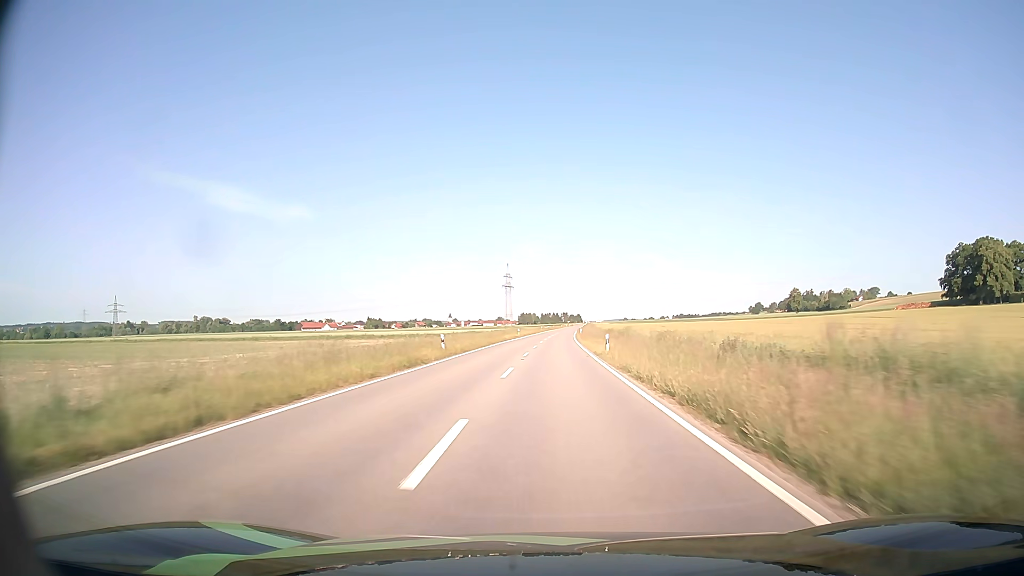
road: tertiary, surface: asphalt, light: Day
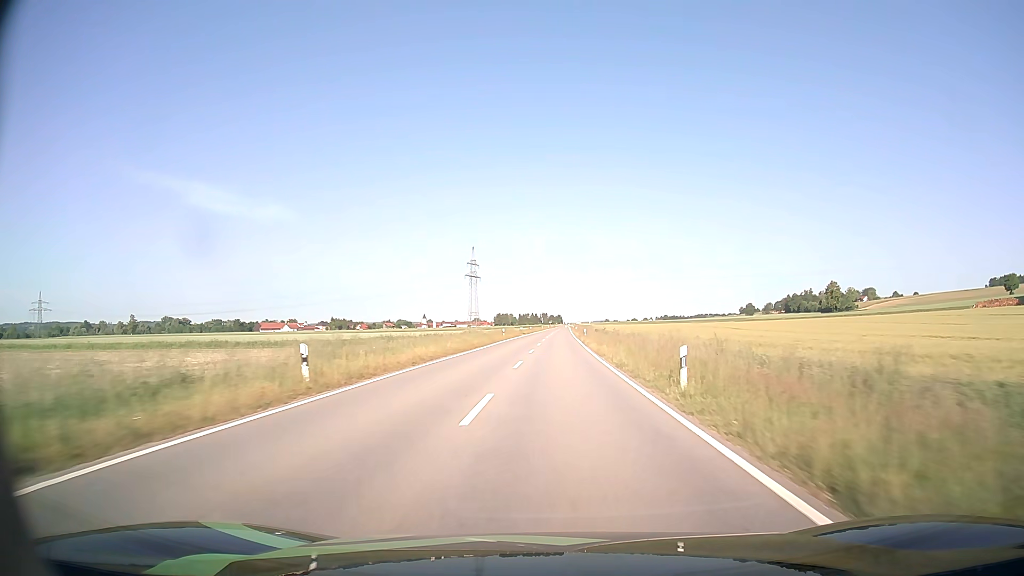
(+0.9, +71.6) m; +2°
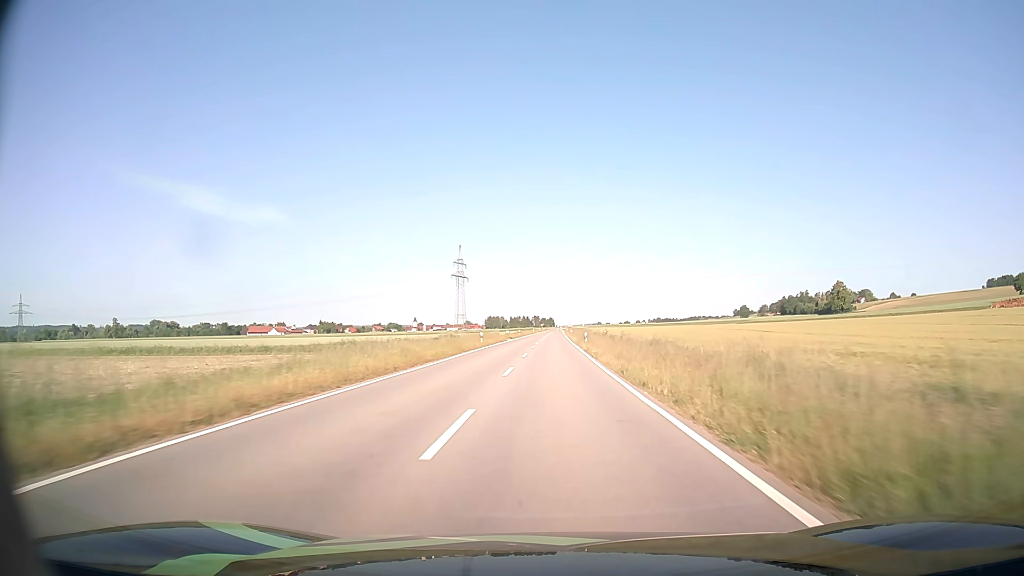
(+0.1, +14.3) m; +1°
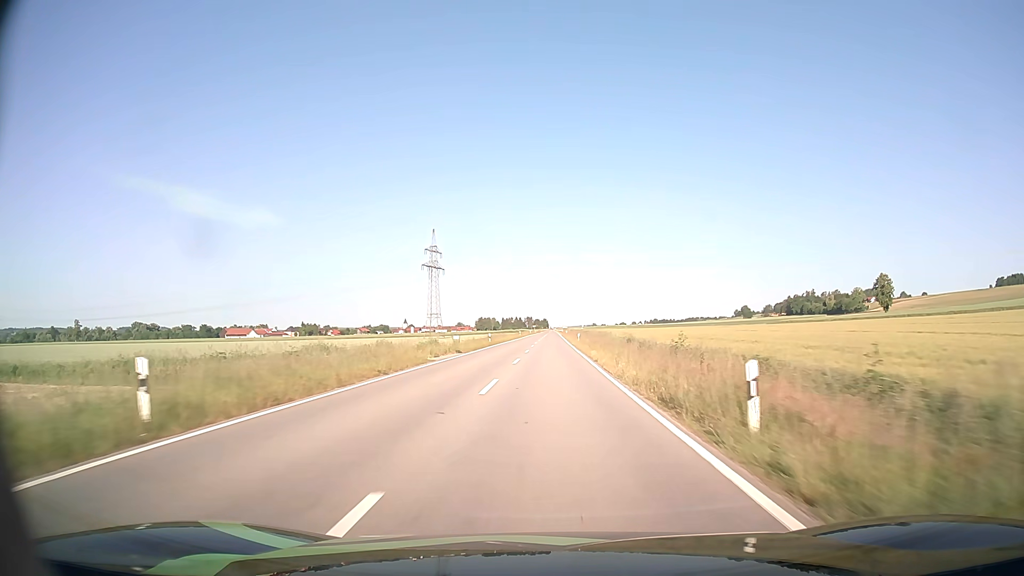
(+0.3, +43.0) m; +1°
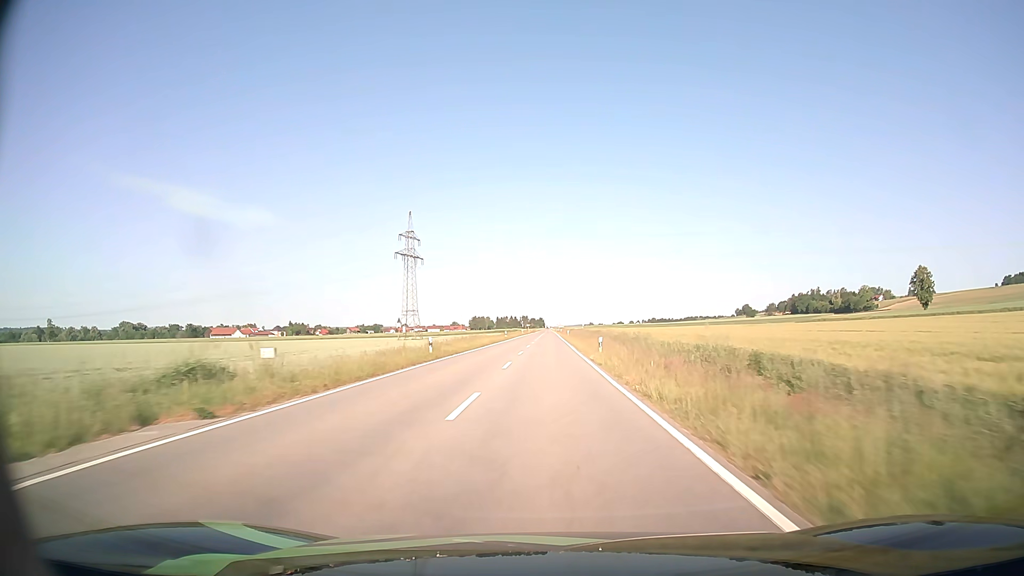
(+0.1, +28.7) m; 0°
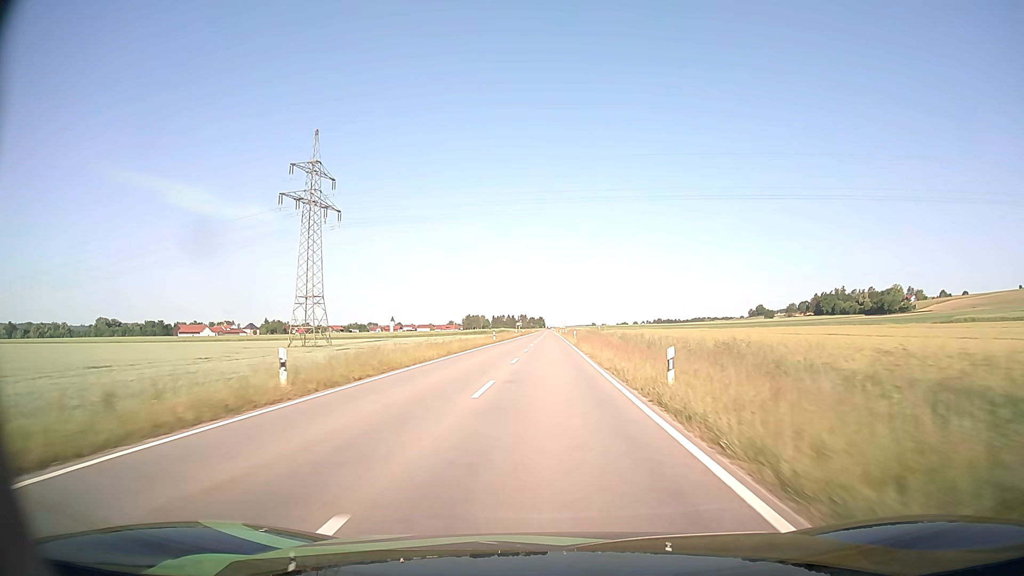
(+0.2, +71.2) m; 0°
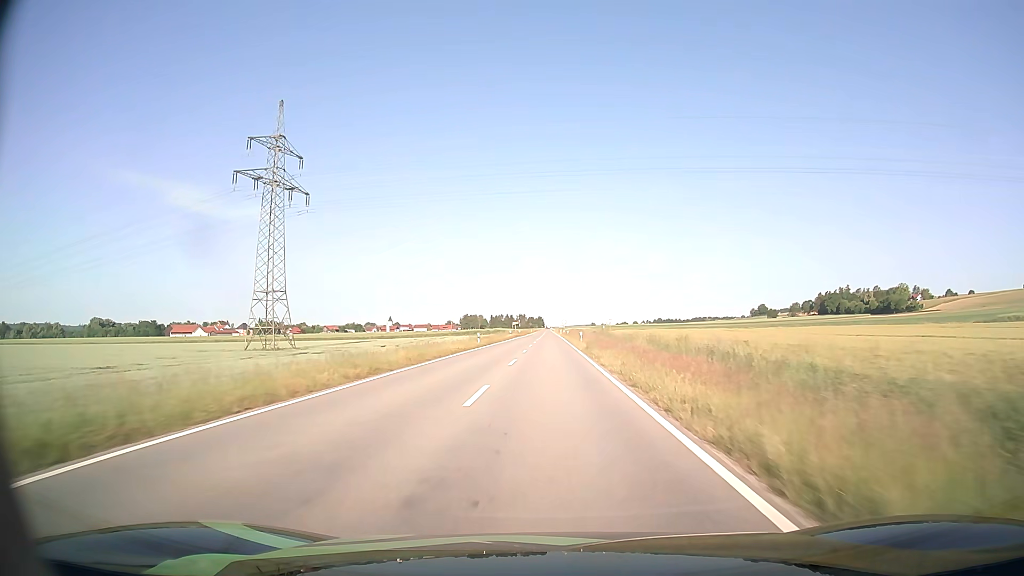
(0.0, +14.1) m; 0°
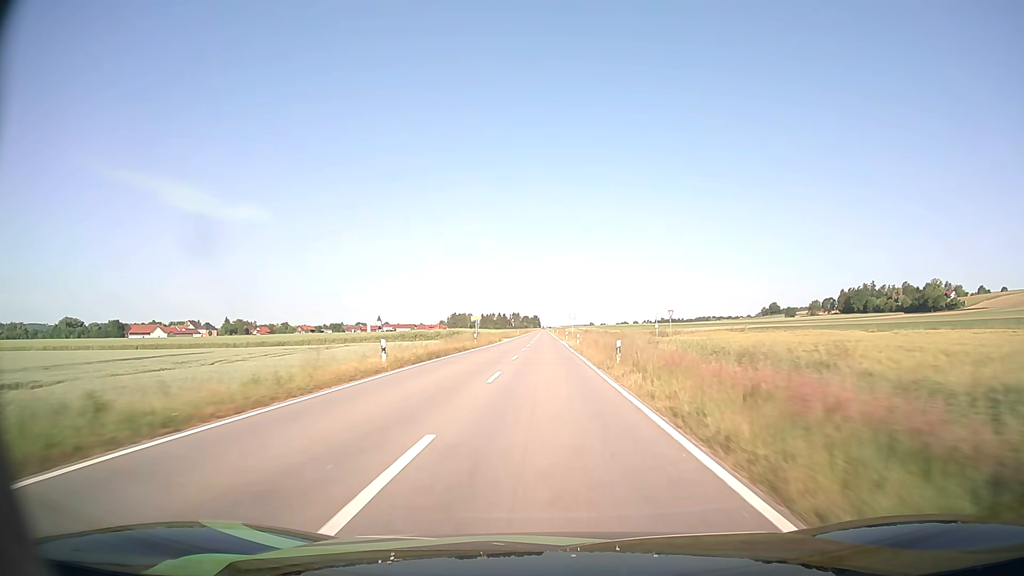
(+0.1, +69.7) m; 0°
(0, +10) (0, +20) (0, +30) (0, +40) (0, +50) (0, +60) (0, +70) (0, +80) (0, +90) (0, +100) m
